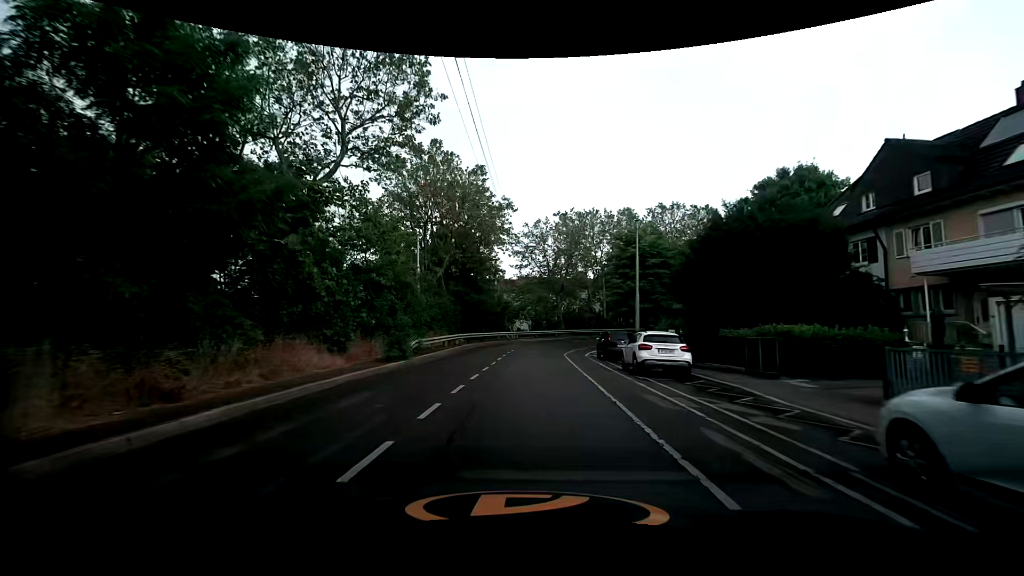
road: secondary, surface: asphalt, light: Day
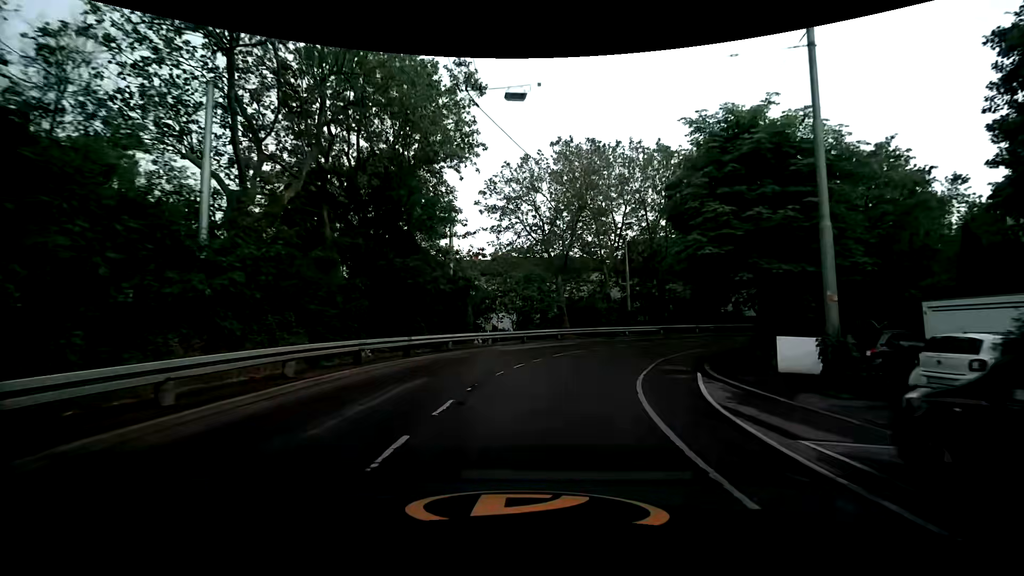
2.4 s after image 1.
(+0.3, +24.0) m; +1°
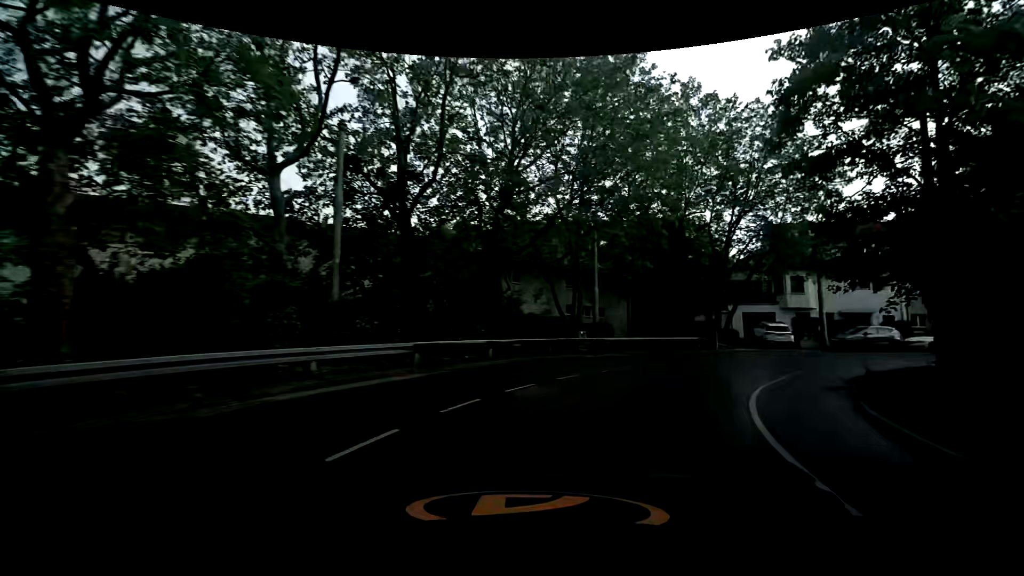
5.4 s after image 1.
(+5.2, +27.1) m; +30°
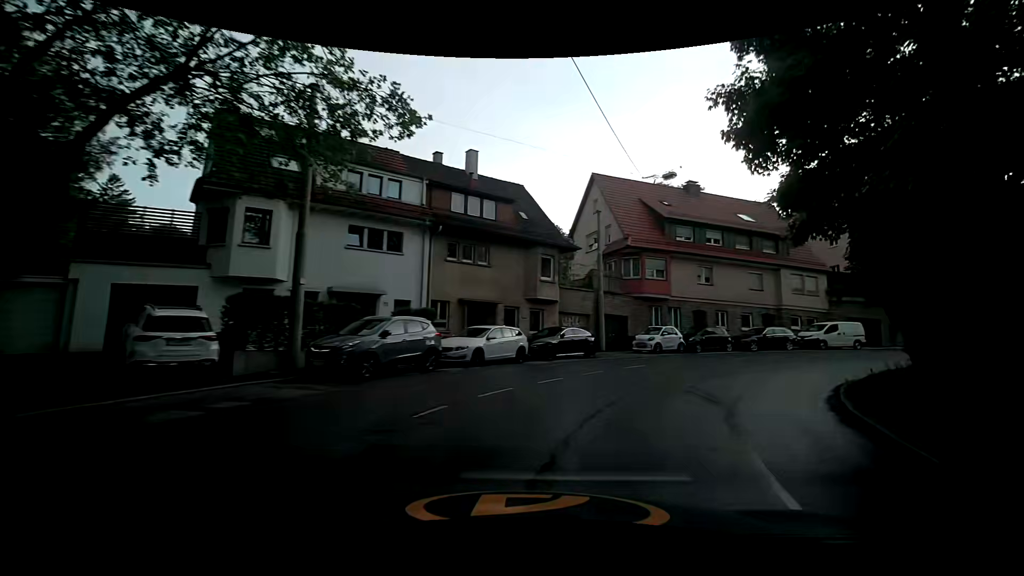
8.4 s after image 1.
(+11.8, +23.3) m; +55°
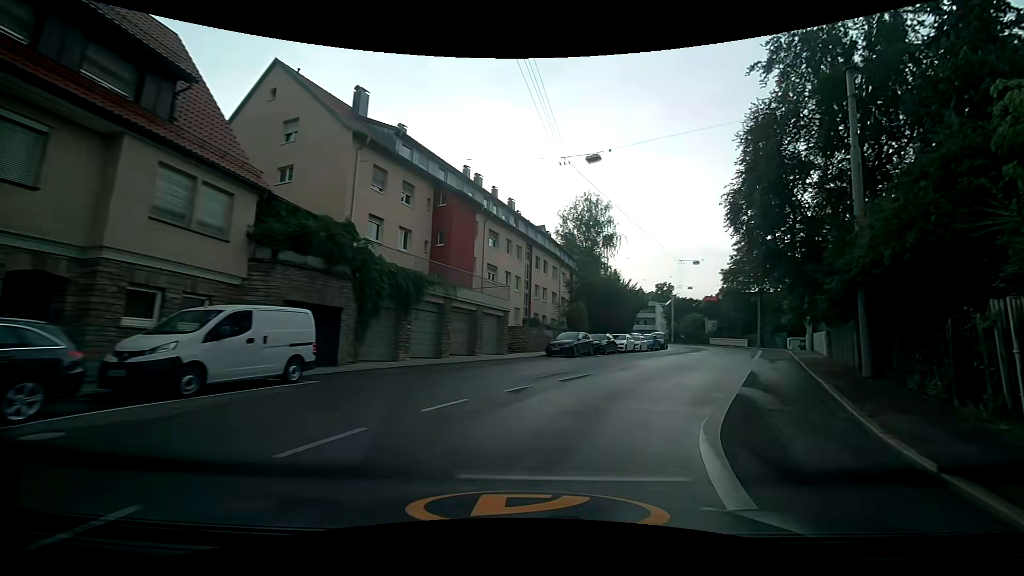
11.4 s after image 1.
(+13.1, +23.4) m; +59°
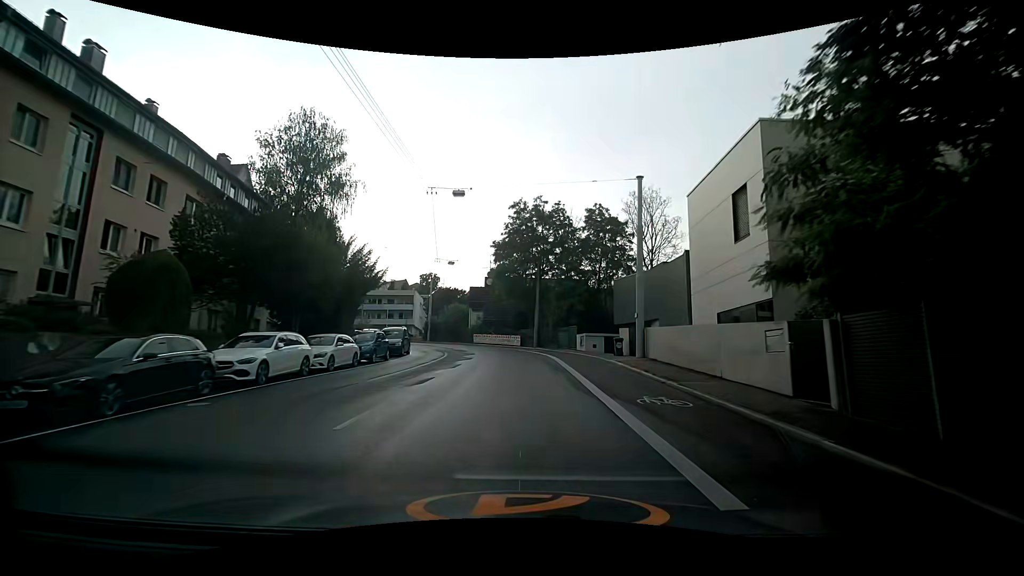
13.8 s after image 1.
(+7.6, +22.7) m; +28°
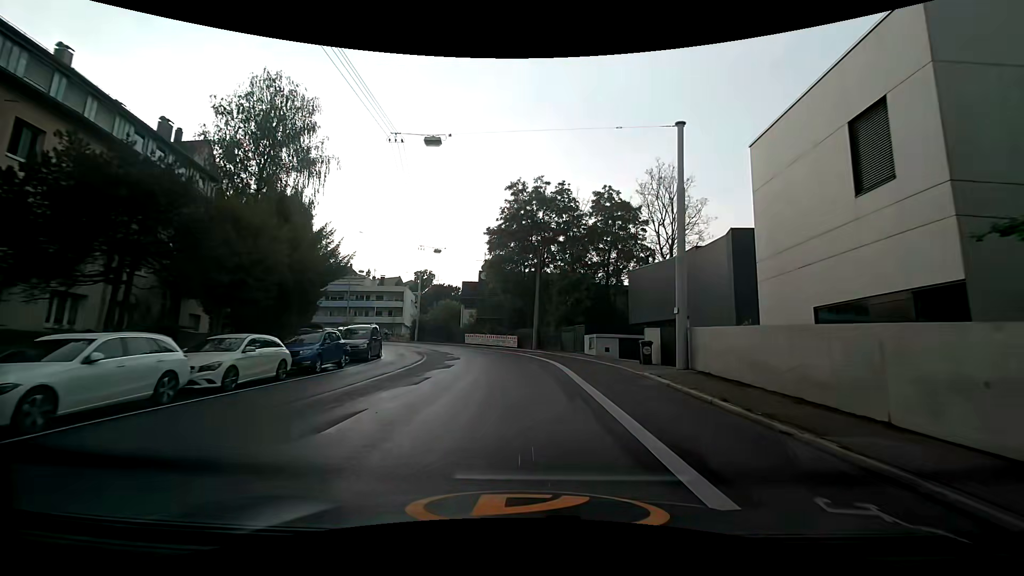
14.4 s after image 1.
(-0.1, +6.3) m; 0°
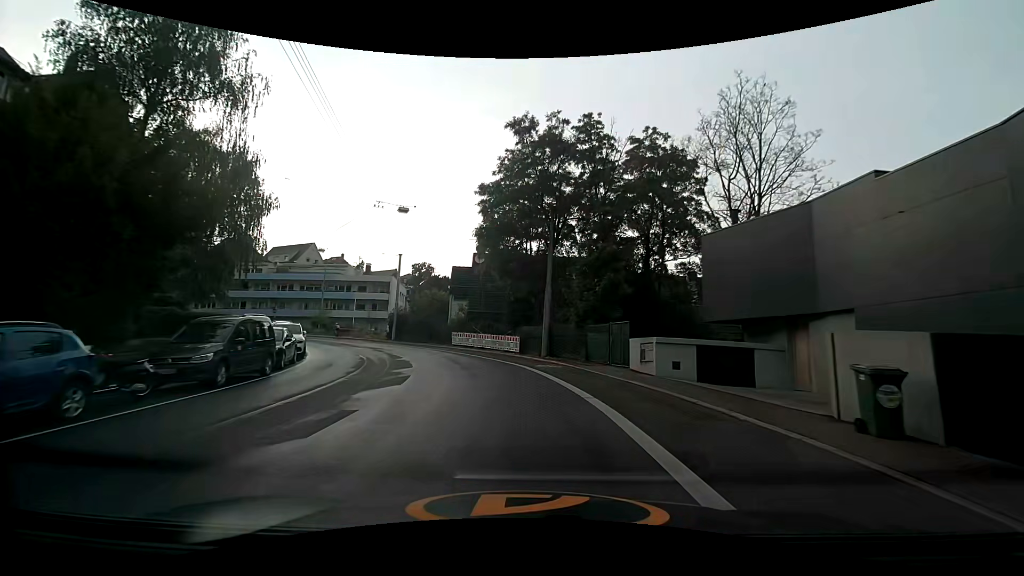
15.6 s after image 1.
(0.0, +12.6) m; 0°
(0, +10) (-2, +20) (-5, +29) (-9, +38) (-16, +46) (-23, +52) (-32, +57) (-42, +60) (-52, +61) (-62, +62) m
